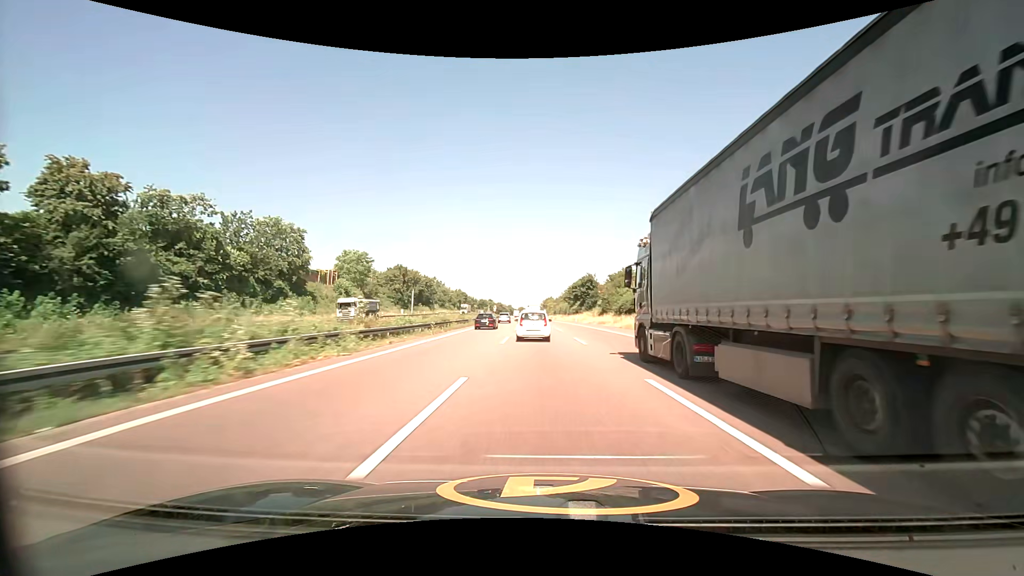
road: motorway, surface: asphalt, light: Day
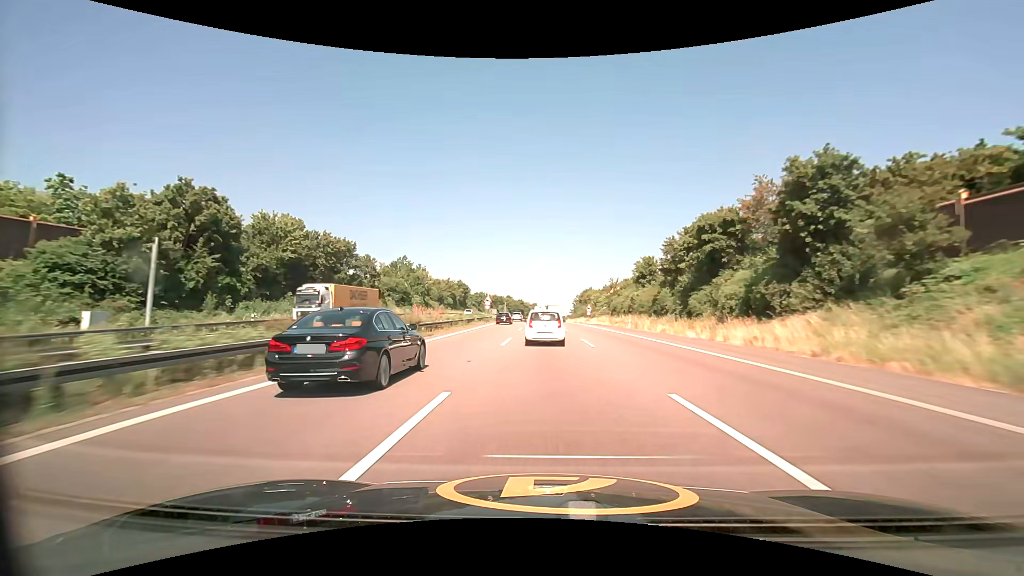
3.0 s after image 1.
(-2.5, +91.2) m; -3°
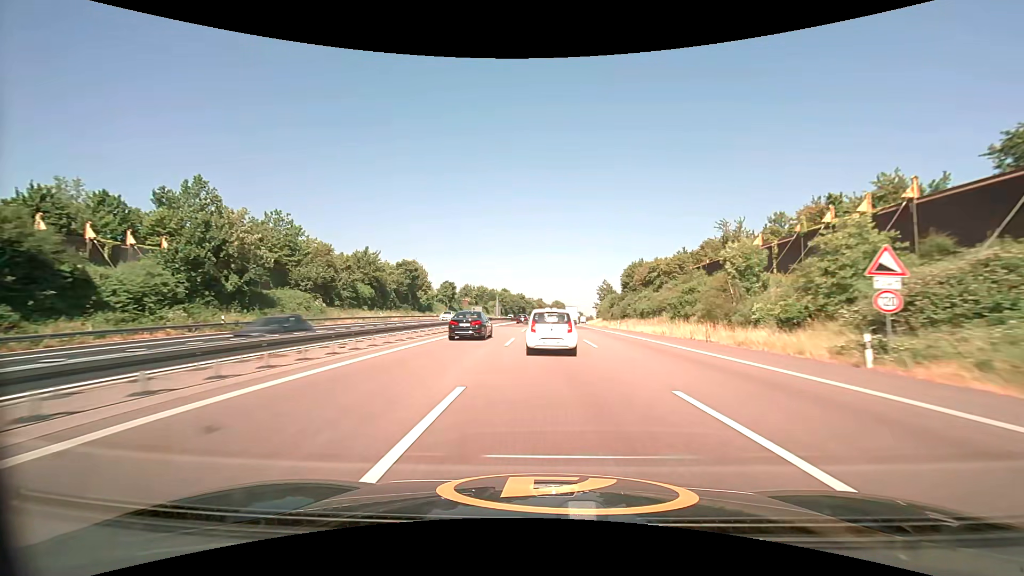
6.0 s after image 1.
(-1.0, +88.6) m; -1°
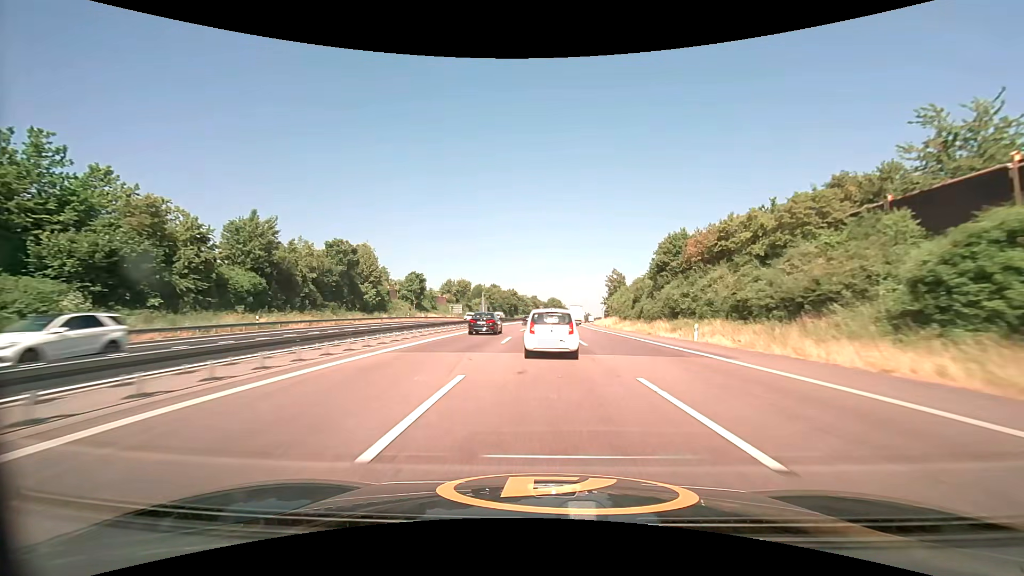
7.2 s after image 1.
(+0.1, +33.9) m; +1°
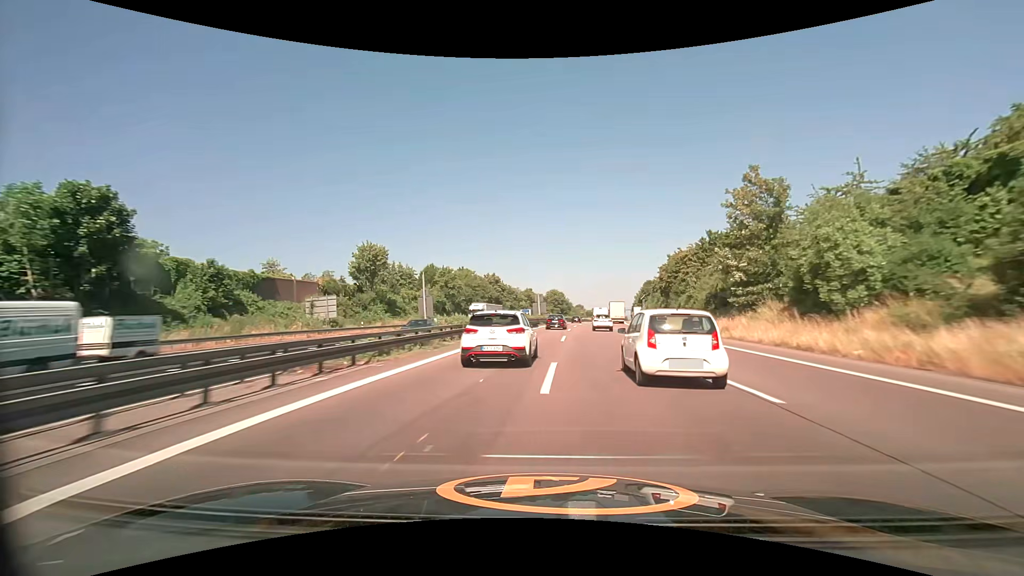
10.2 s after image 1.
(0.0, +86.7) m; 0°
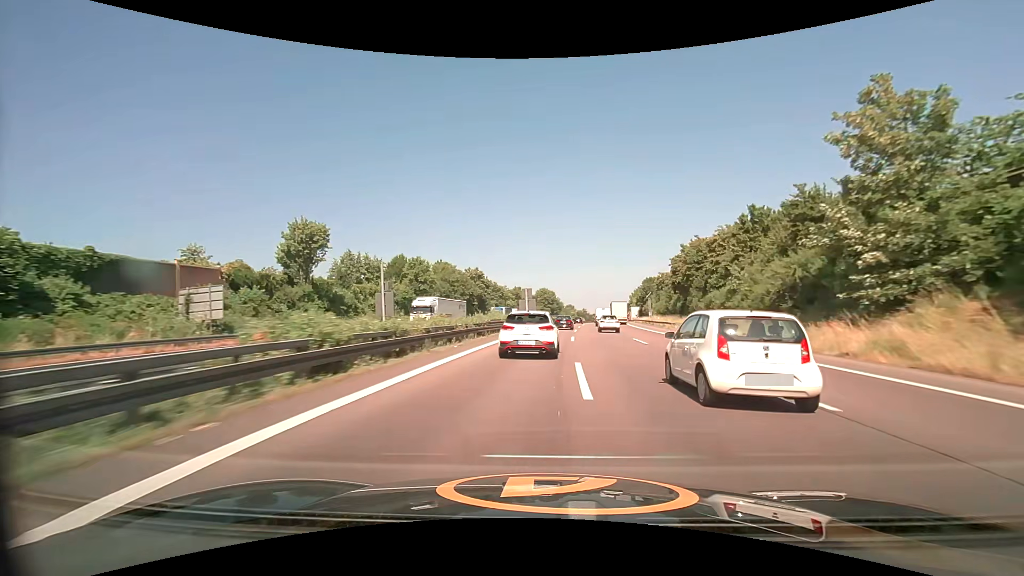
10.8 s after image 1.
(+0.1, +18.1) m; +1°
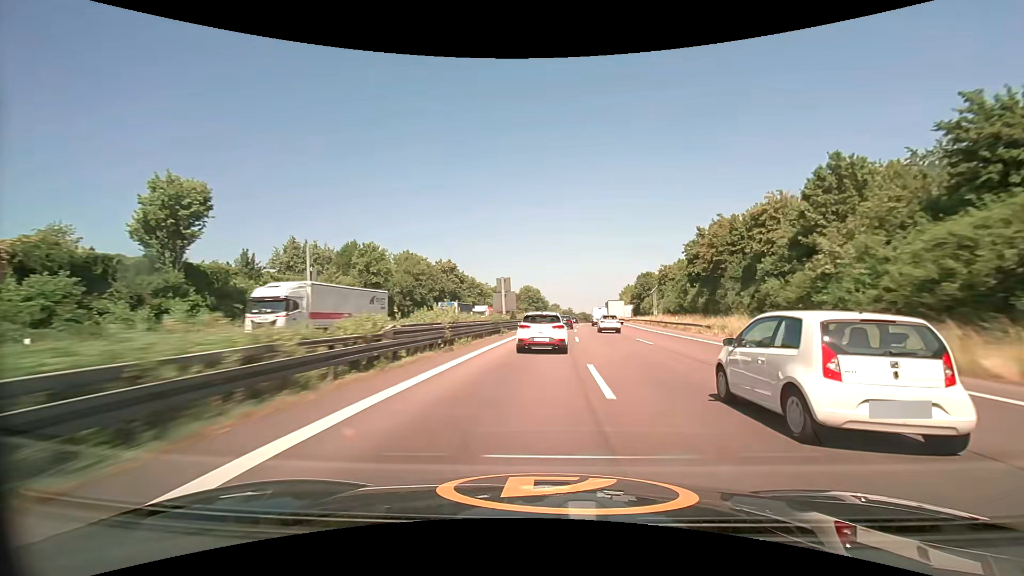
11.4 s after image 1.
(+0.3, +18.4) m; +2°
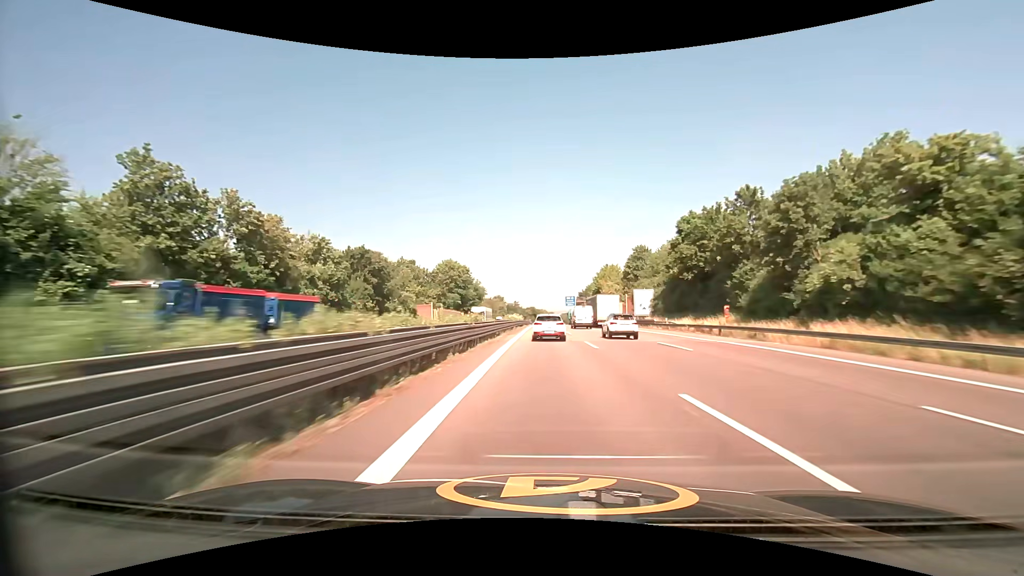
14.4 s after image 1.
(+5.3, +95.3) m; +6°
(0, +10) (0, +20) (0, +30) (0, +40) (0, +50) (0, +60) (0, +70) (0, +80) (0, +90) (0, +100) m
